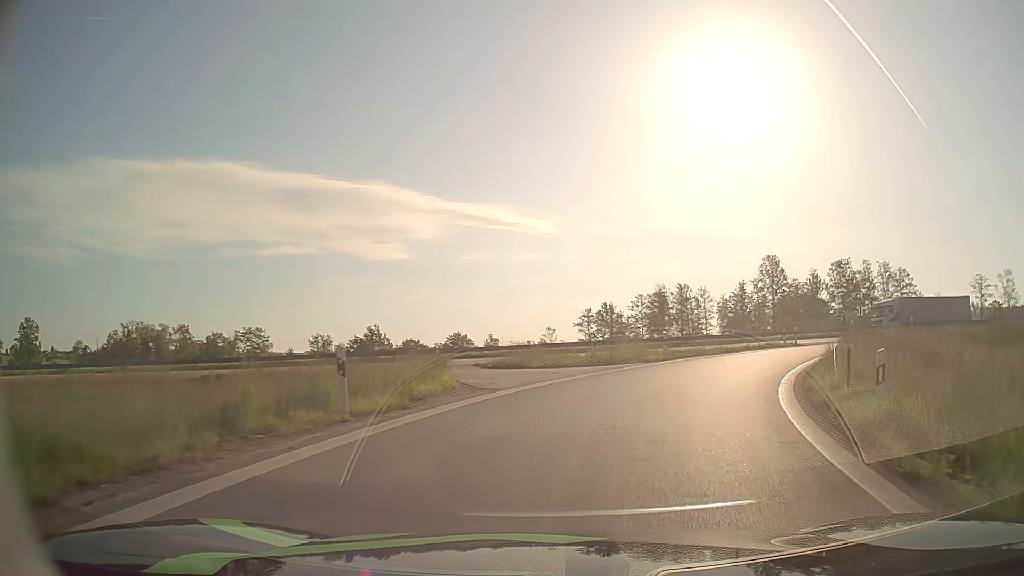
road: motorway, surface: asphalt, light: Day
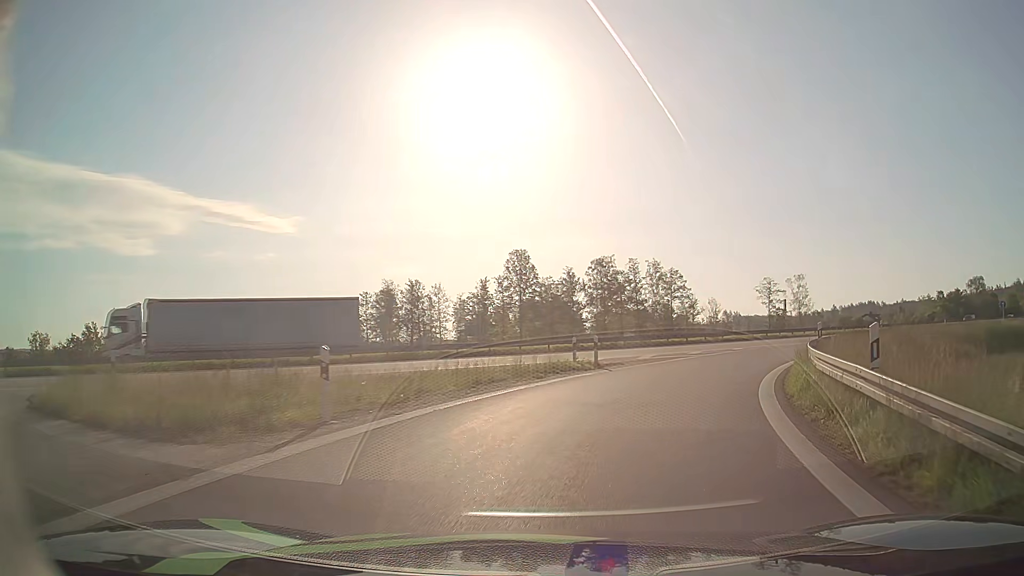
(+3.2, +16.2) m; +22°
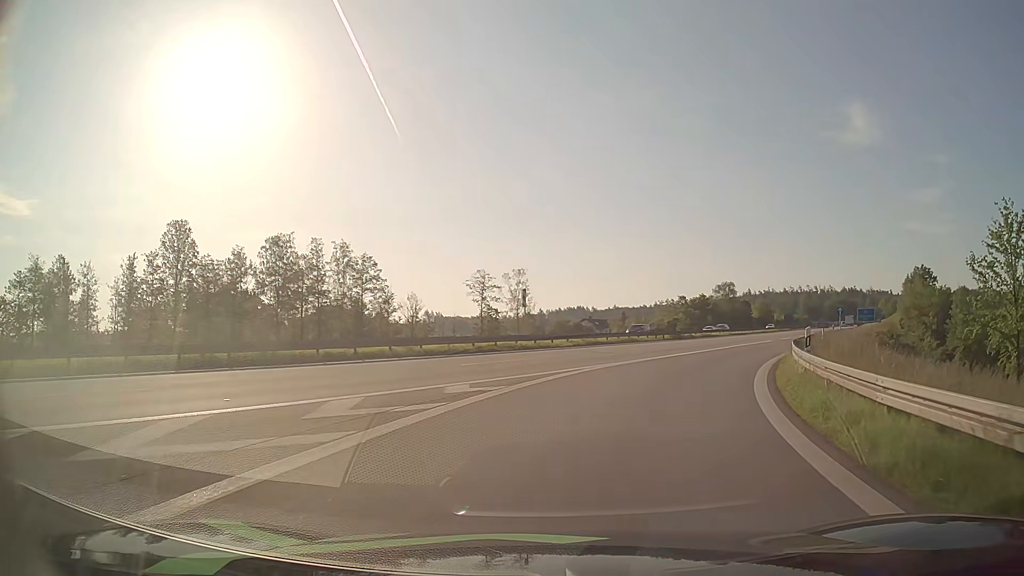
(+5.0, +21.2) m; +26°
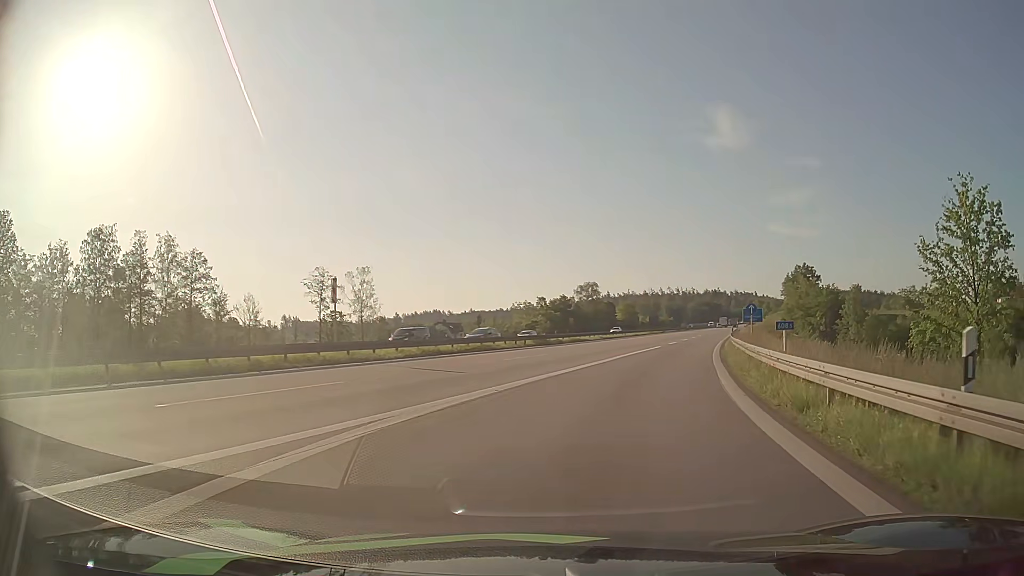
(+1.2, +11.0) m; +12°
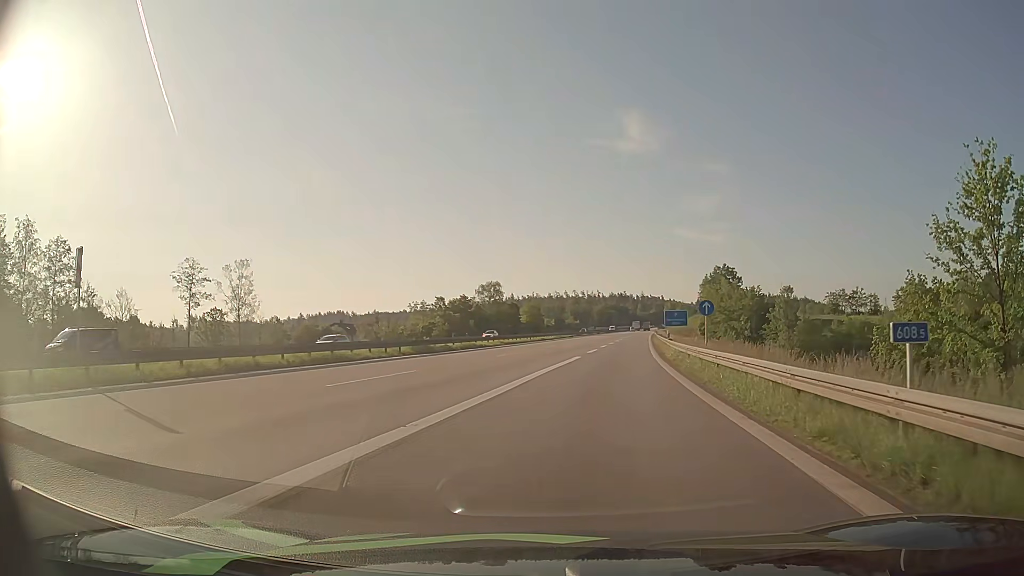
(+0.9, +11.5) m; +8°
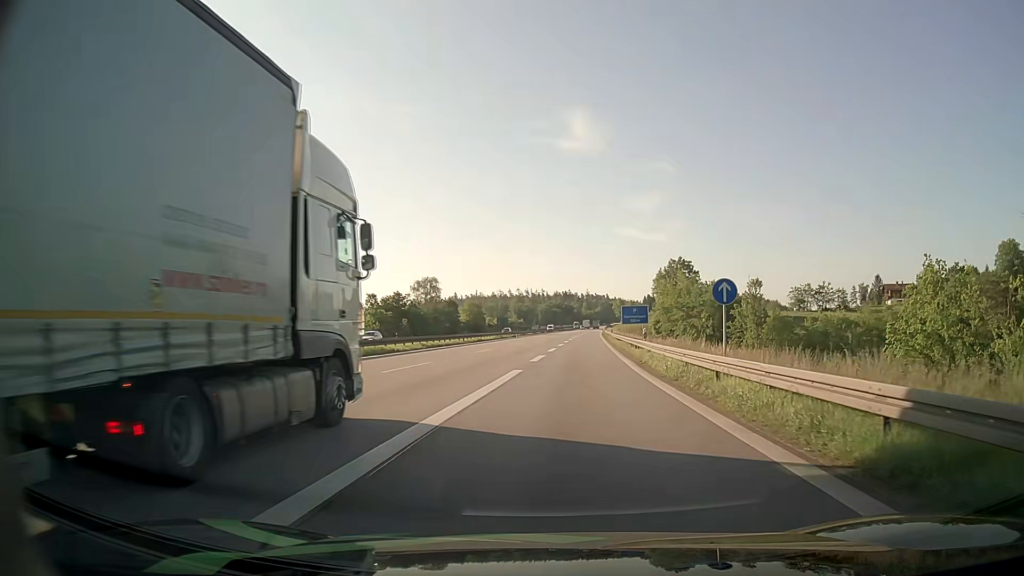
(+0.6, +12.2) m; +5°
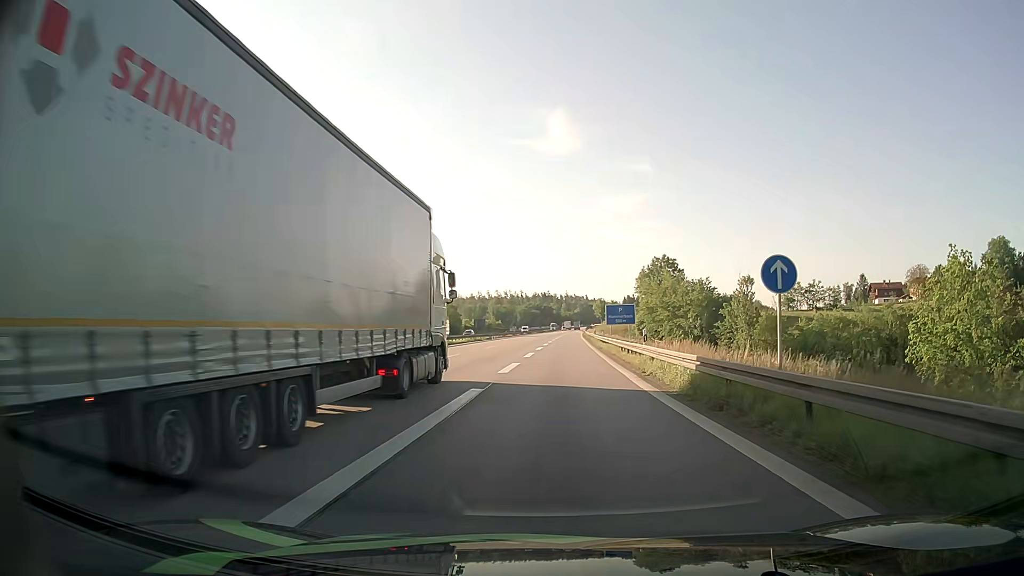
(+0.1, +6.5) m; +1°
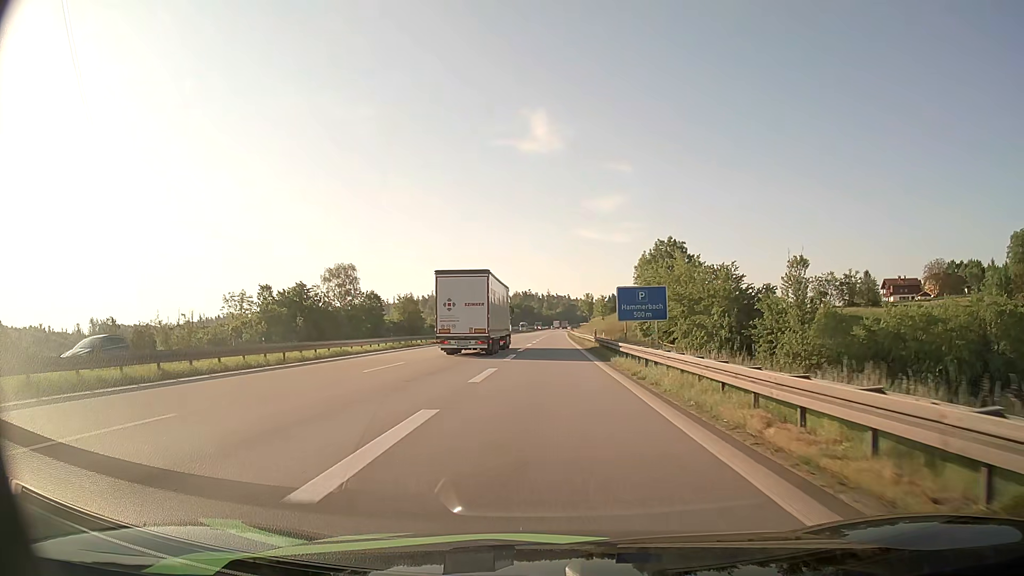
(+0.7, +28.4) m; +2°
(0, +10) (0, +20) (0, +30) (0, +40) (0, +50) (0, +60) (0, +70) (0, +80) (0, +90) (+1, +100) m
